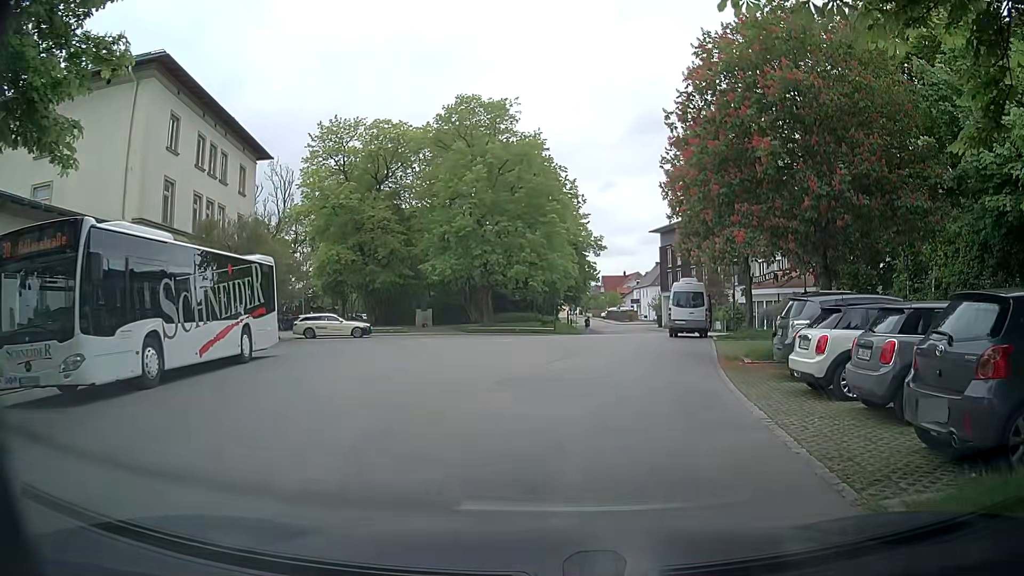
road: residential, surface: asphalt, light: Day
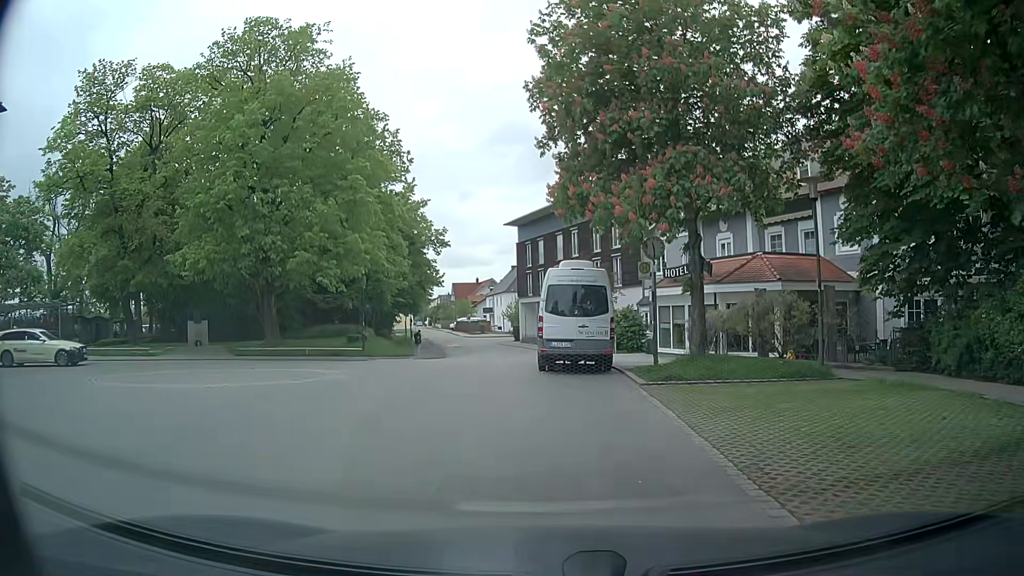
(+2.8, +16.0) m; +14°
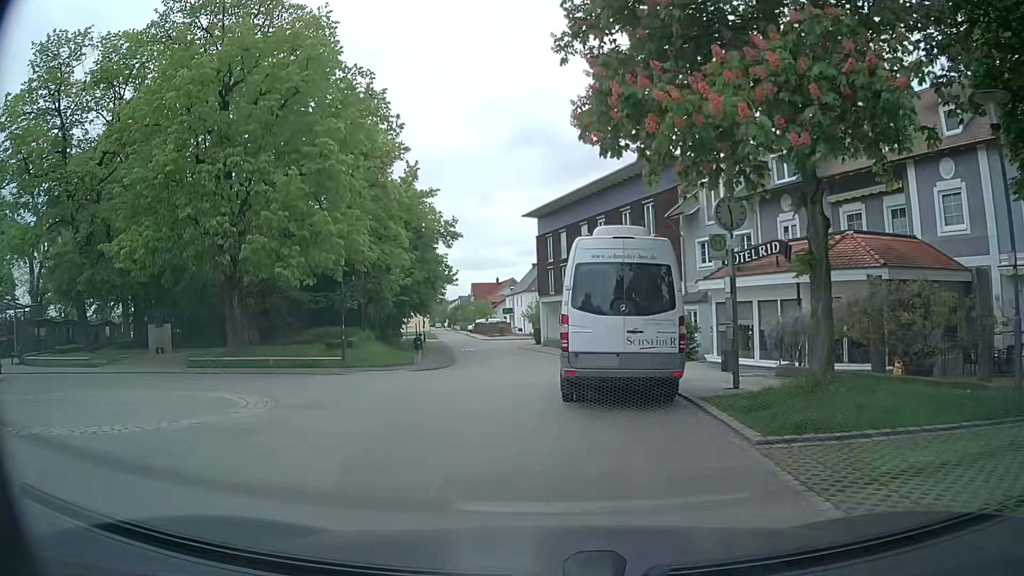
(0.0, +6.7) m; 0°
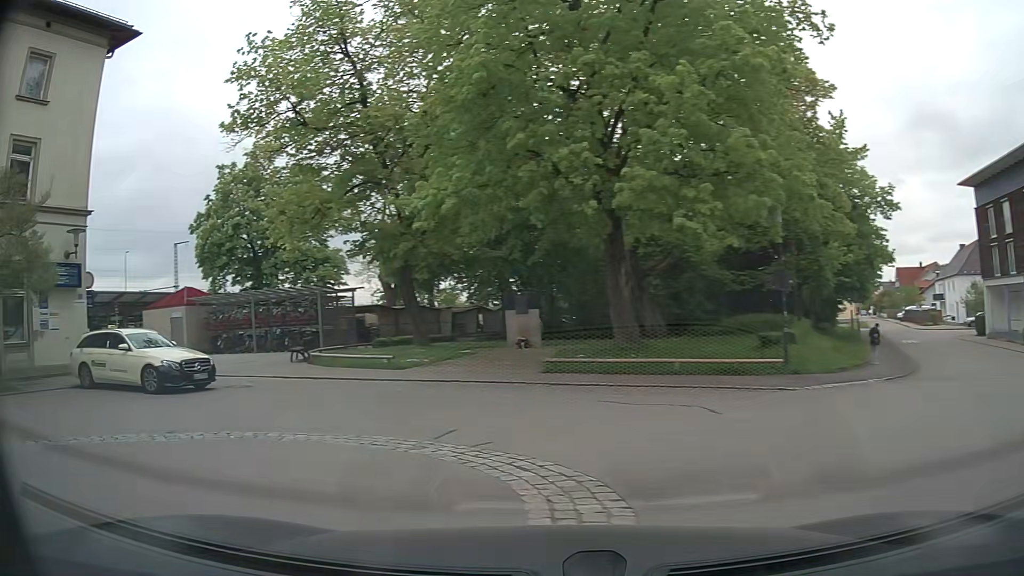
(-2.3, +8.5) m; -37°
